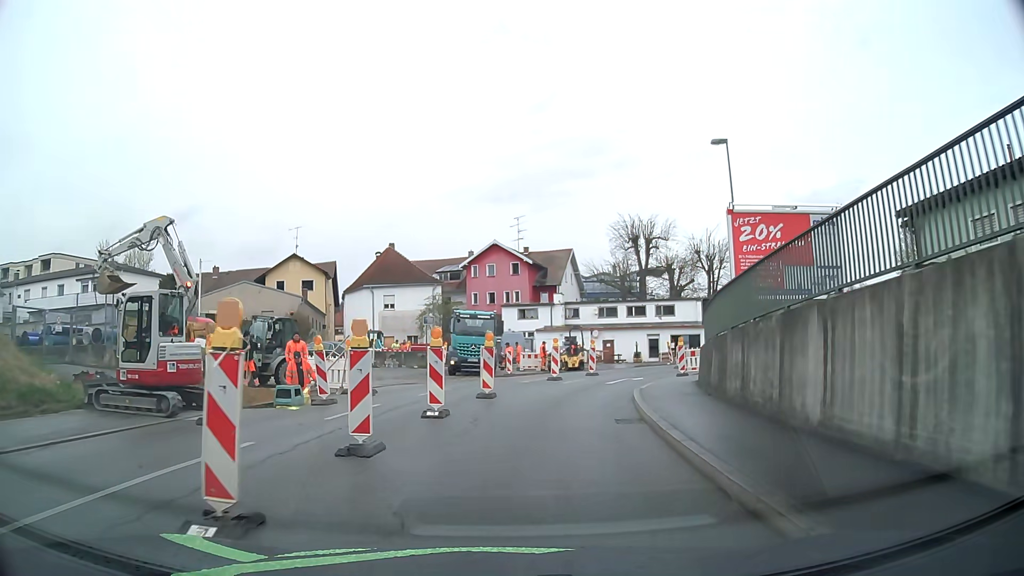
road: tertiary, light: Day
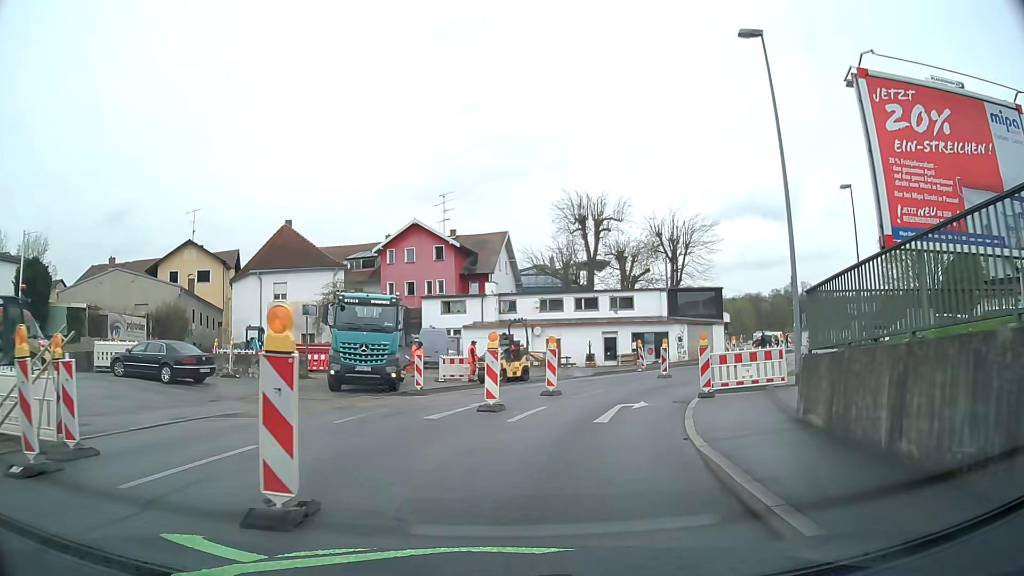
(+0.5, +11.9) m; +6°
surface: asphalt
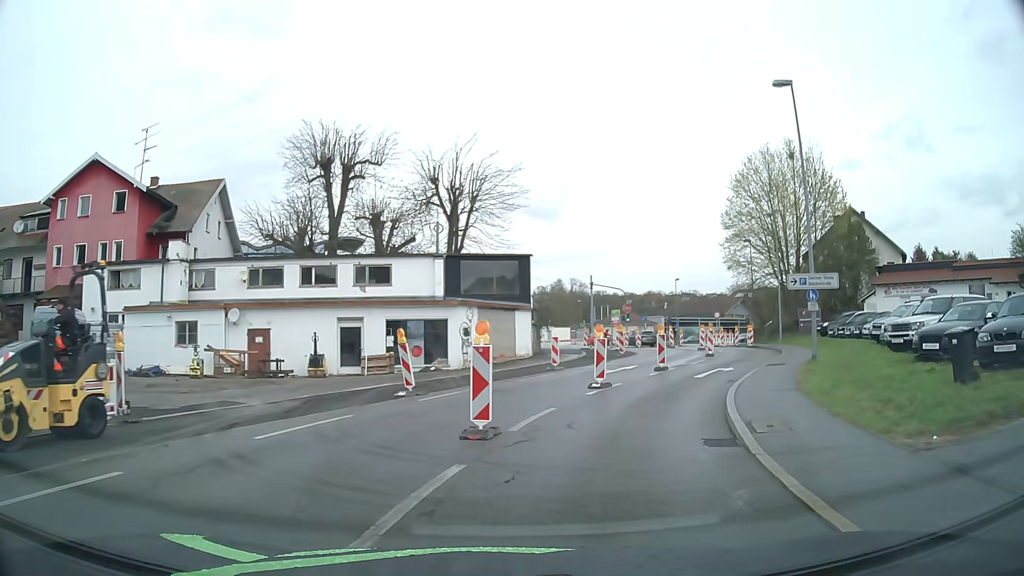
(+2.8, +18.9) m; +20°
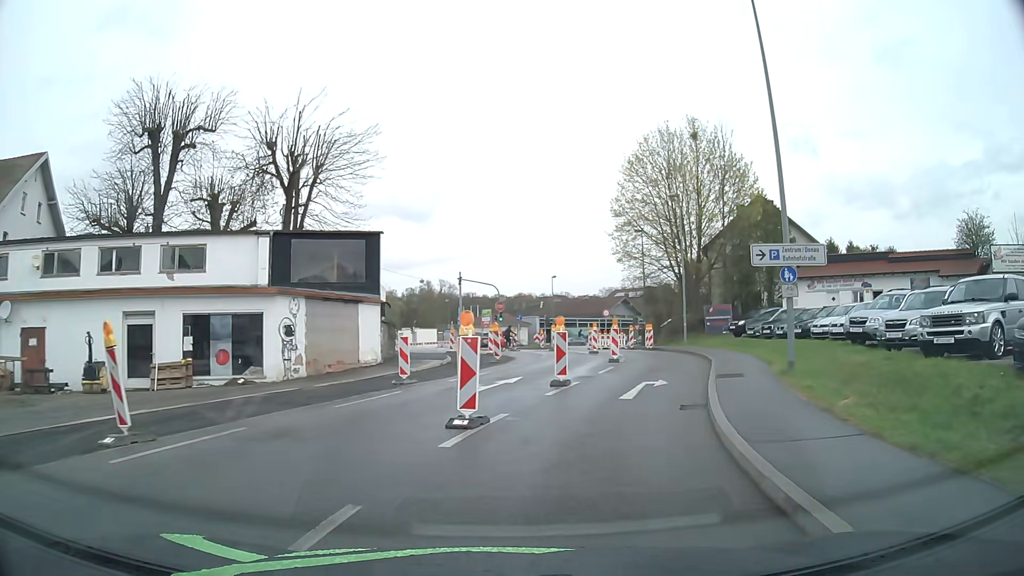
(+0.8, +7.9) m; +12°
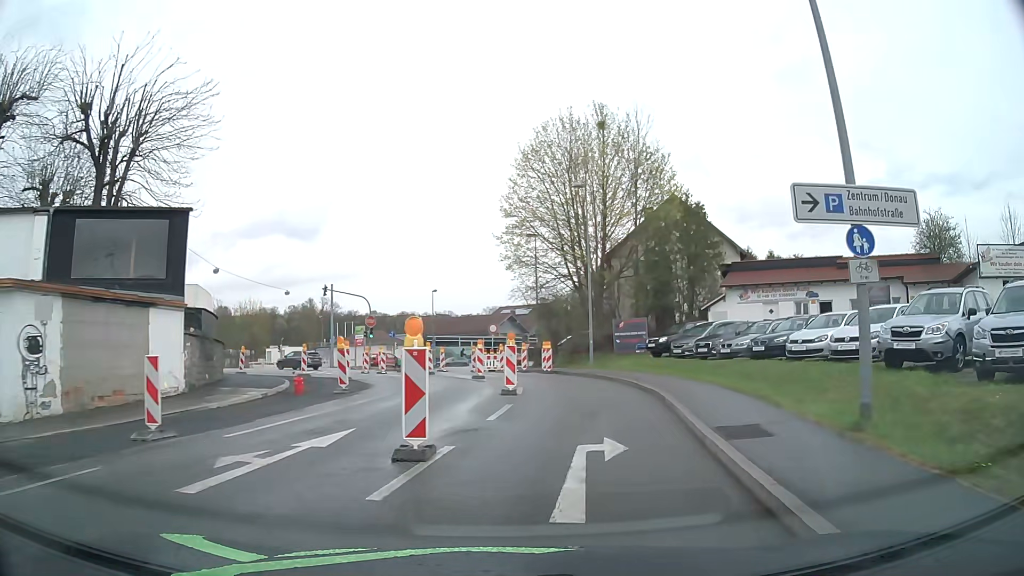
(+0.6, +8.2) m; +9°
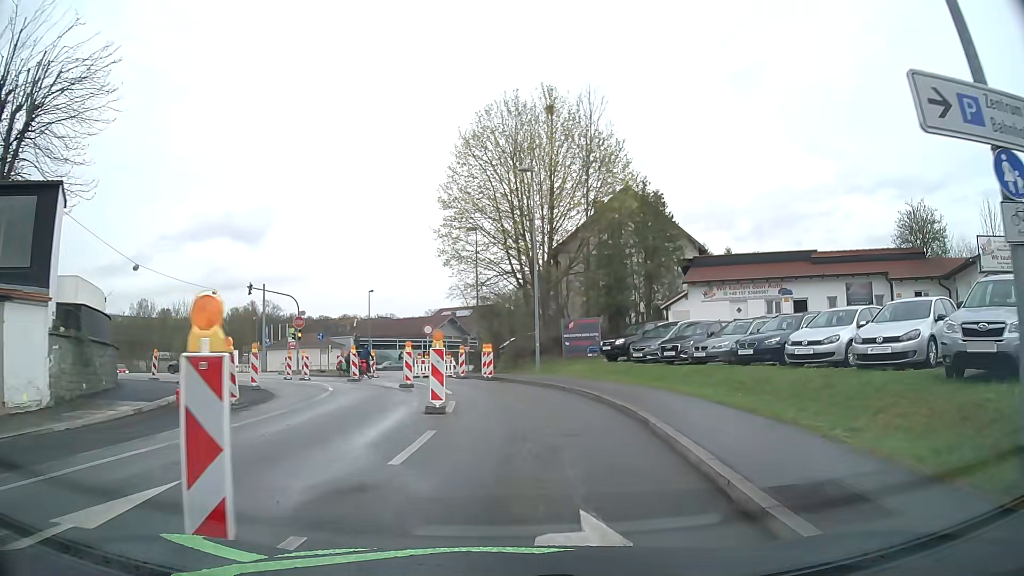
(+0.2, +4.1) m; +5°
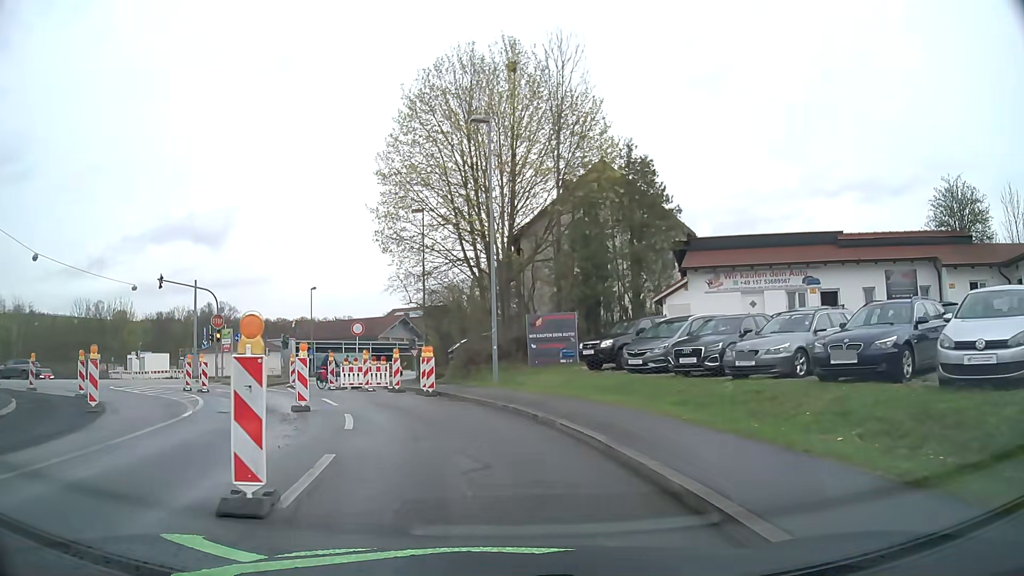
(+0.4, +7.9) m; +5°
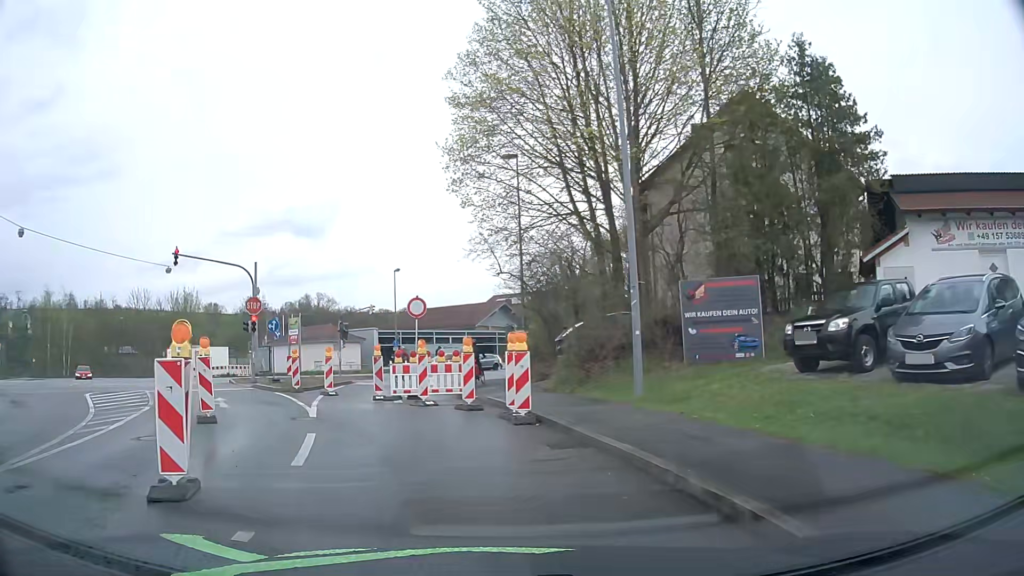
(-0.9, +10.2) m; -10°
(-2, +10) (-7, +19) (-13, +26) (-20, +34) (-28, +38) (-38, +34) (-45, +28) (-53, +21) (-60, +14) (-67, +7) m
